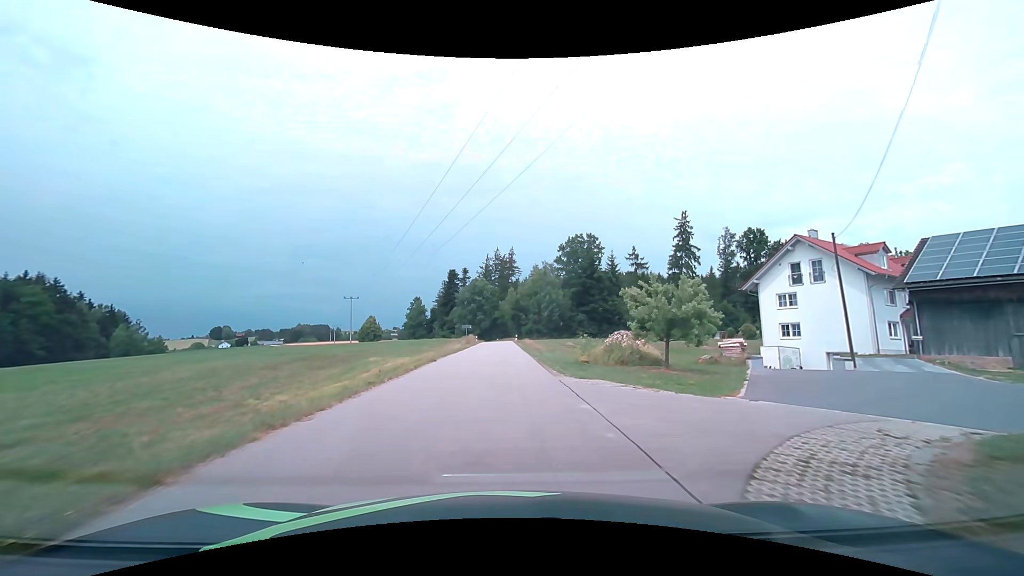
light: Day
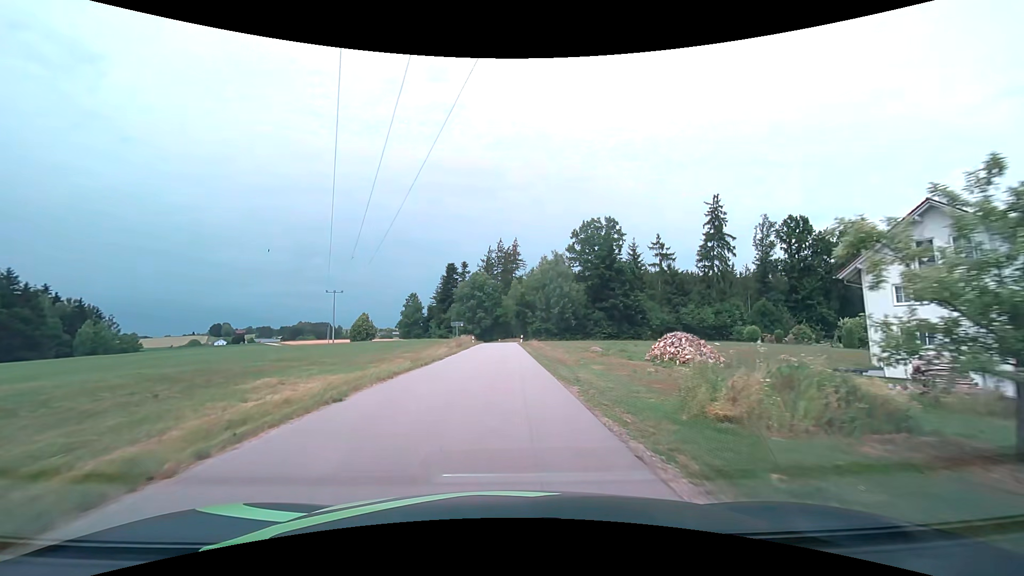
(0.0, +13.8) m; 0°
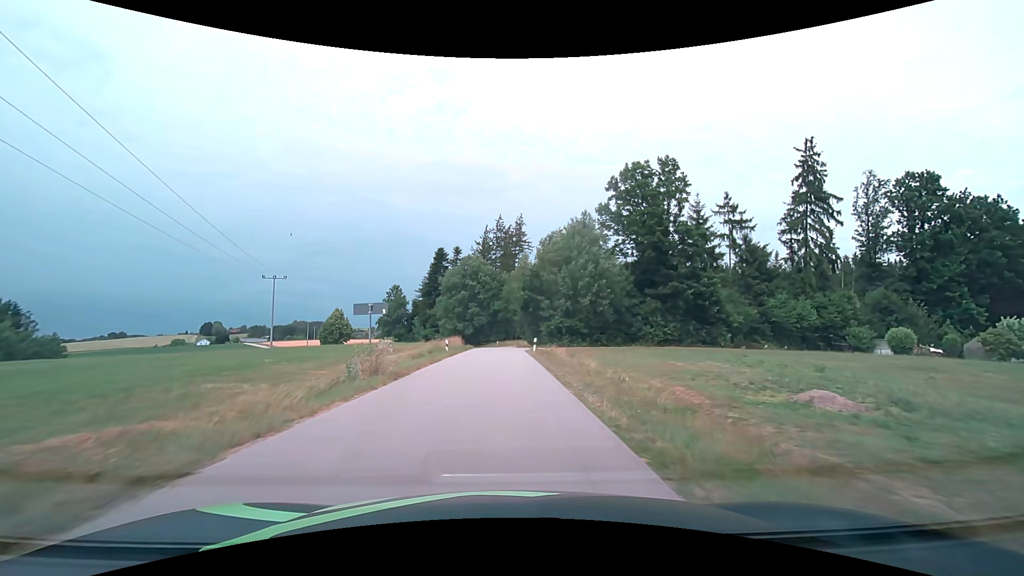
(-0.1, +27.3) m; 0°
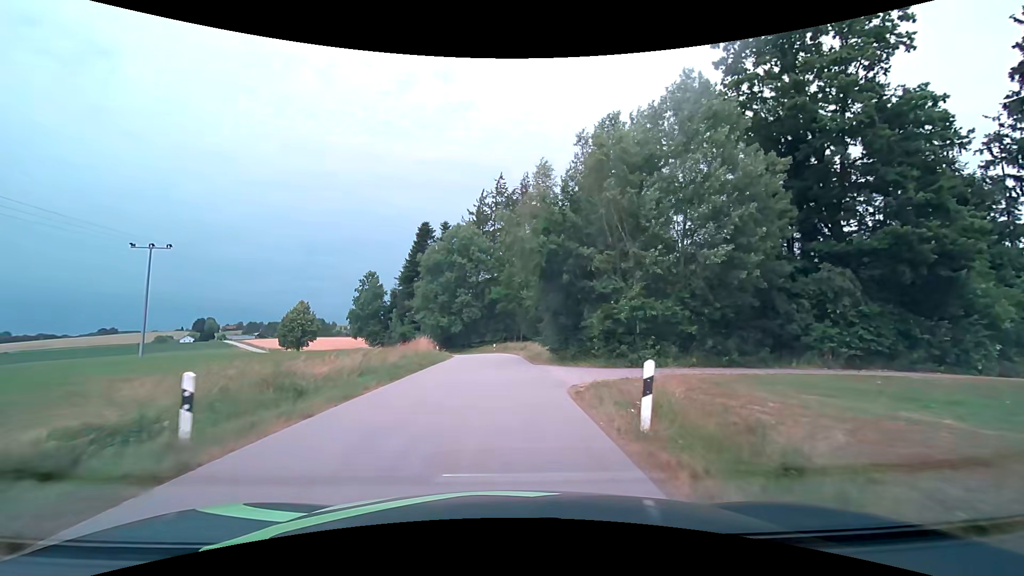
(0.0, +27.2) m; 0°
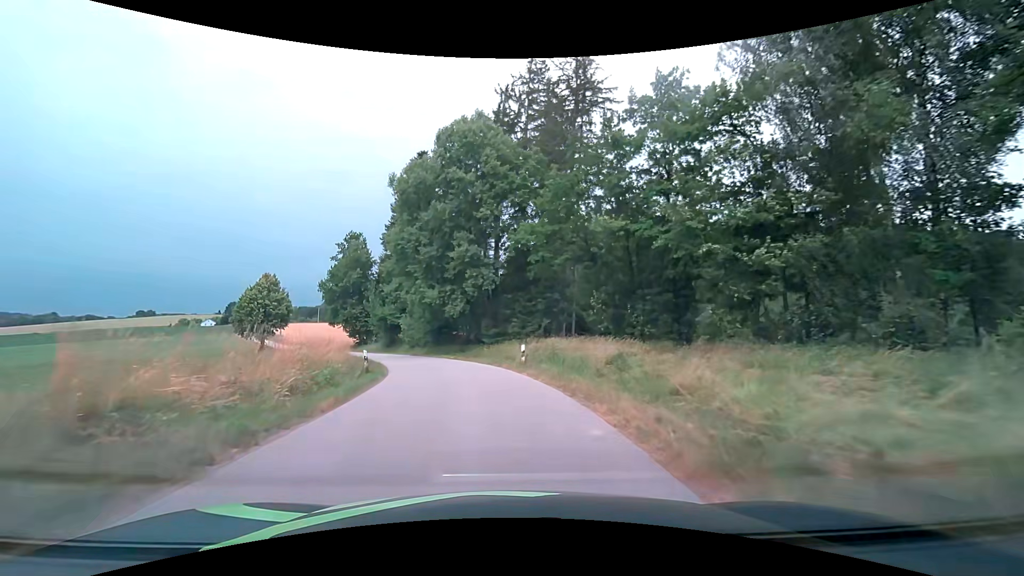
(-0.6, +33.7) m; -4°
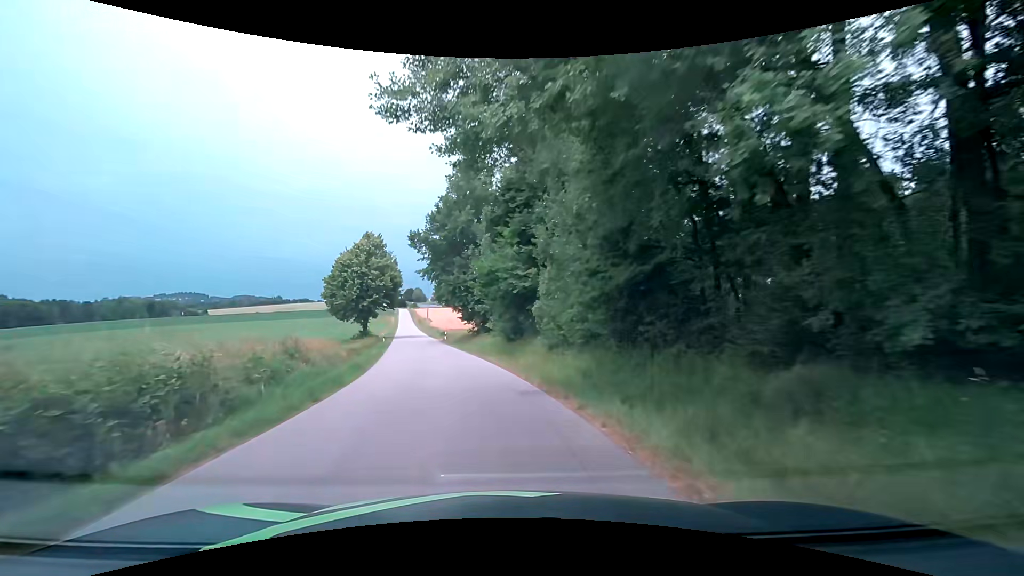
(-4.4, +33.3) m; -18°
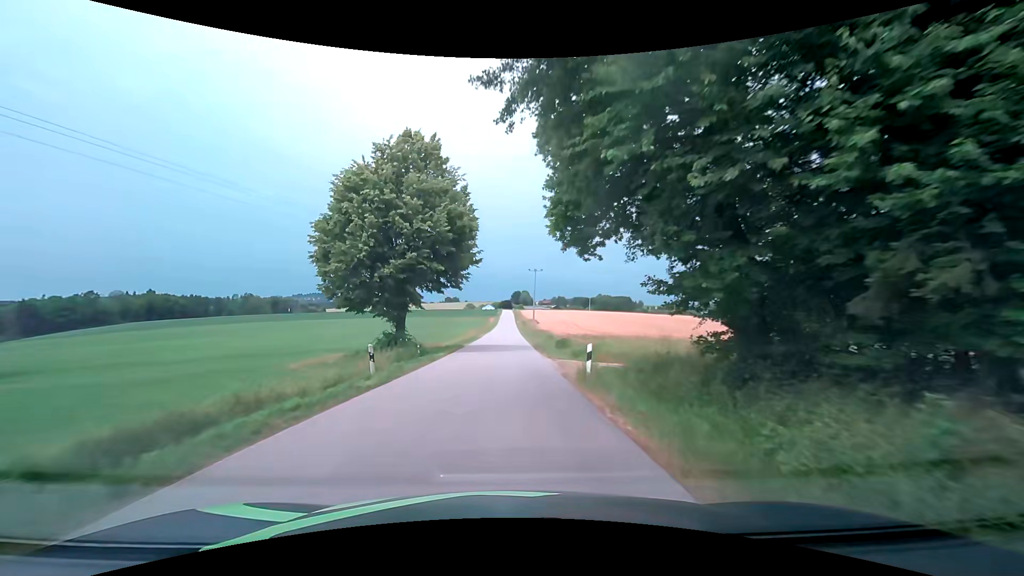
(-5.1, +36.3) m; -11°
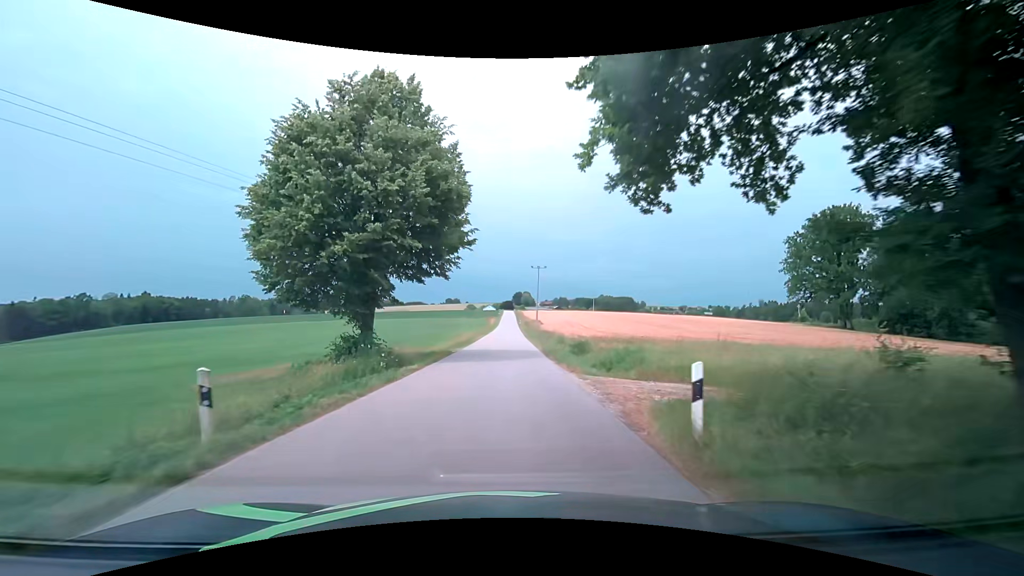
(-0.2, +7.7) m; -1°
(0, +10) (0, +20) (0, +30) (+1, +40) (+1, +50) (+1, +60) (+1, +70) (+1, +80) (+1, +90) (+1, +100) m
